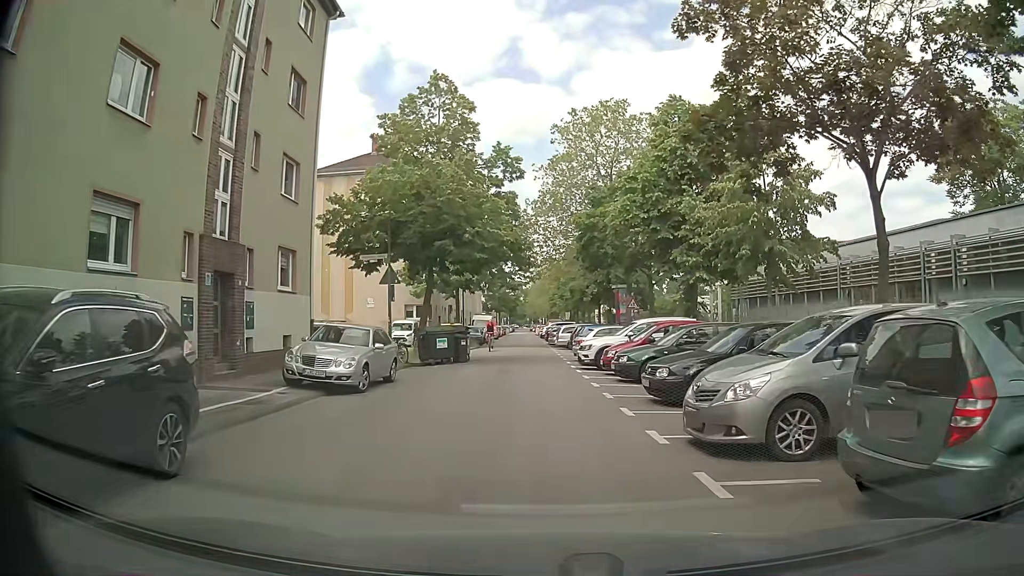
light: Day
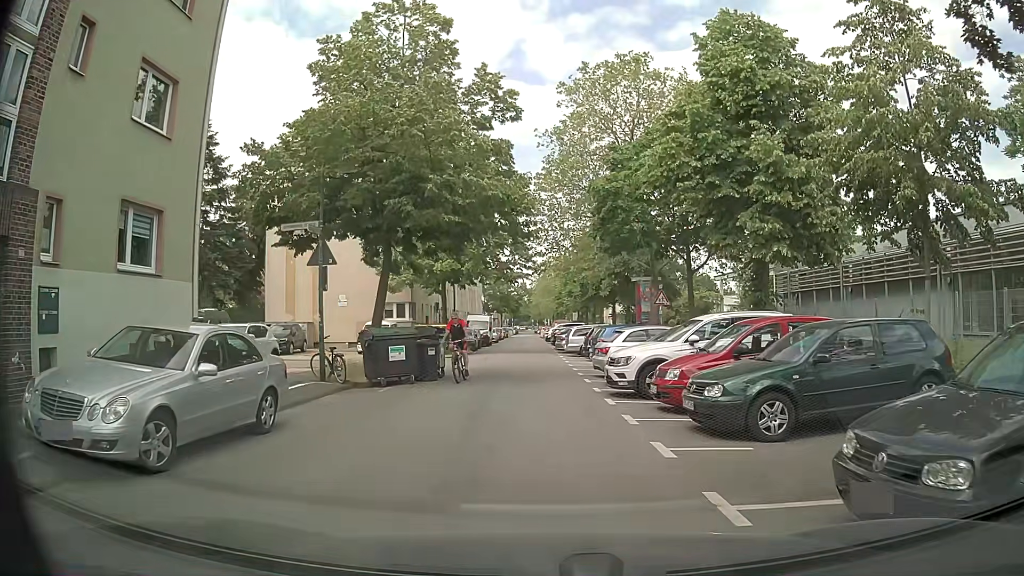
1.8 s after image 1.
(0.0, +8.4) m; 0°
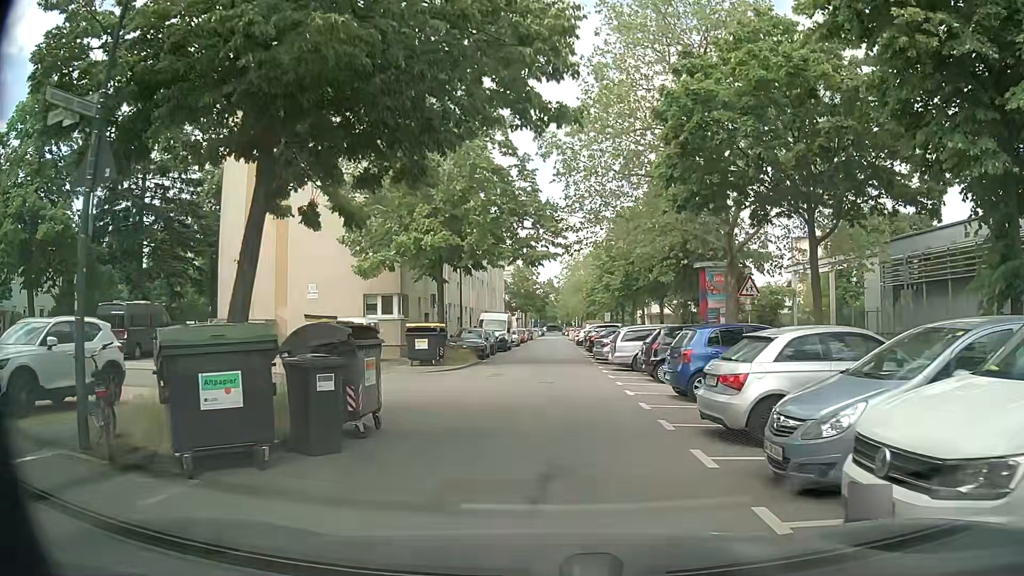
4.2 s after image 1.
(-0.2, +10.7) m; -1°
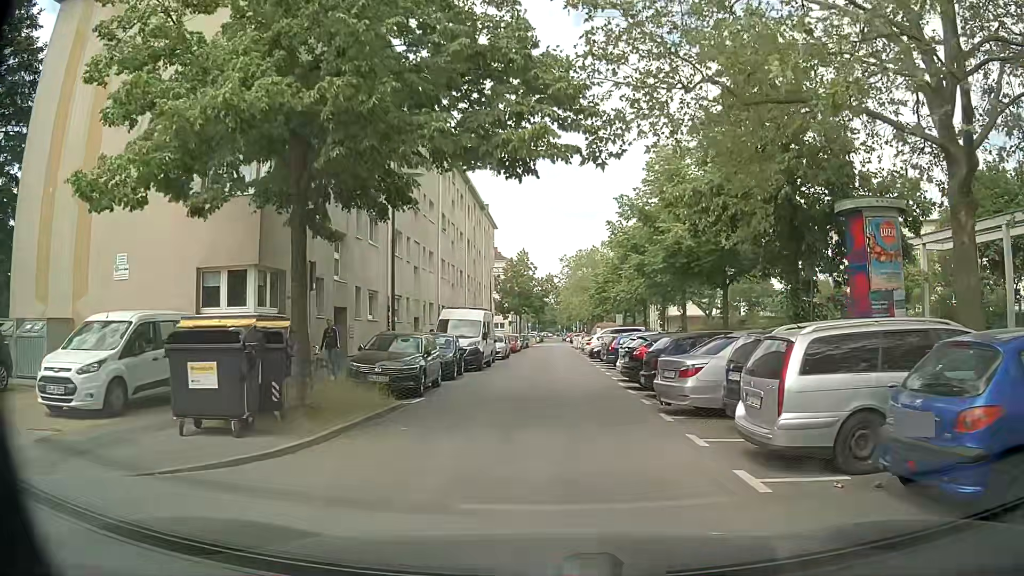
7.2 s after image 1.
(-0.2, +16.3) m; -1°
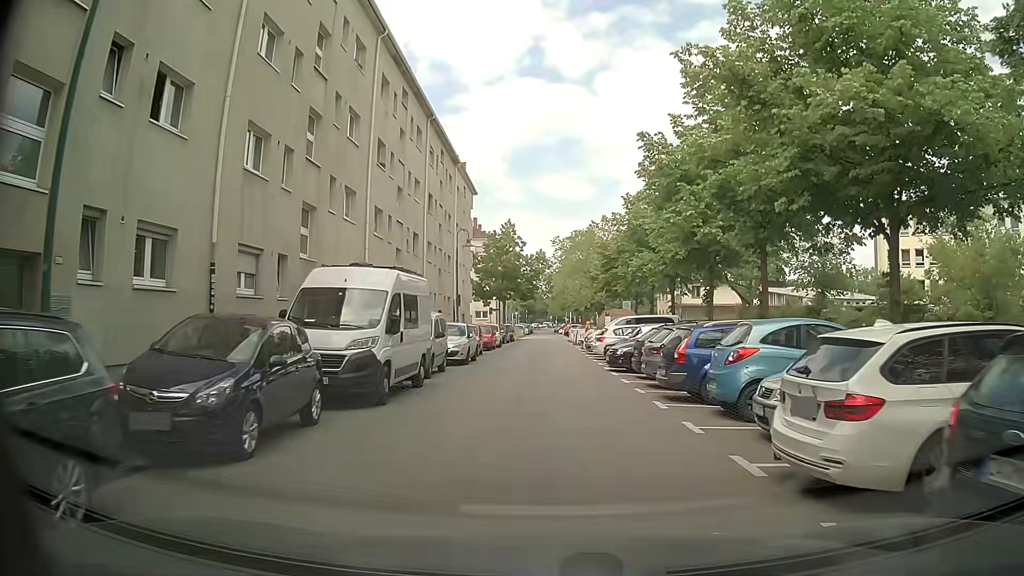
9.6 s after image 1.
(+0.1, +15.2) m; +1°
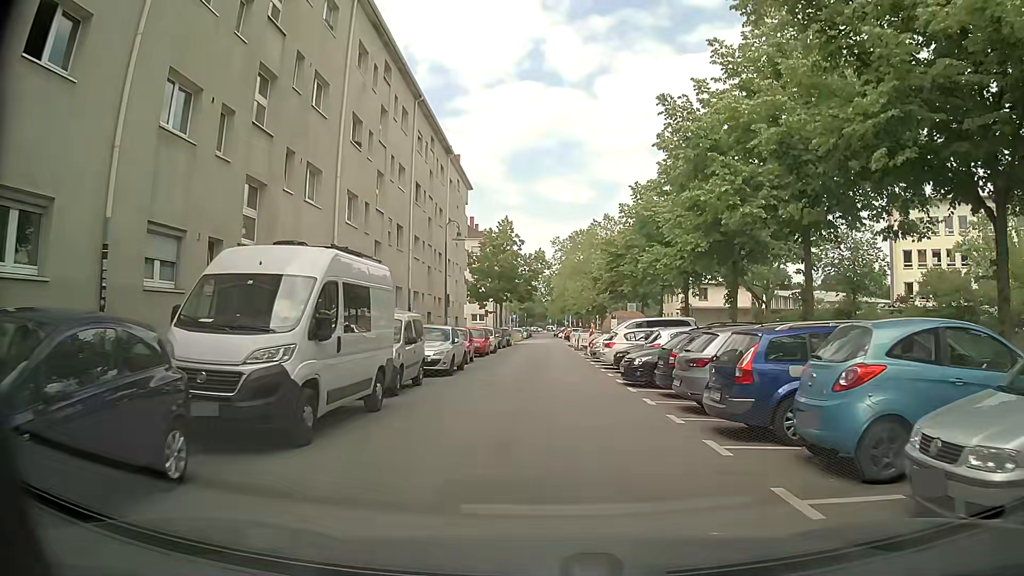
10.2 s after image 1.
(0.0, +4.0) m; -1°
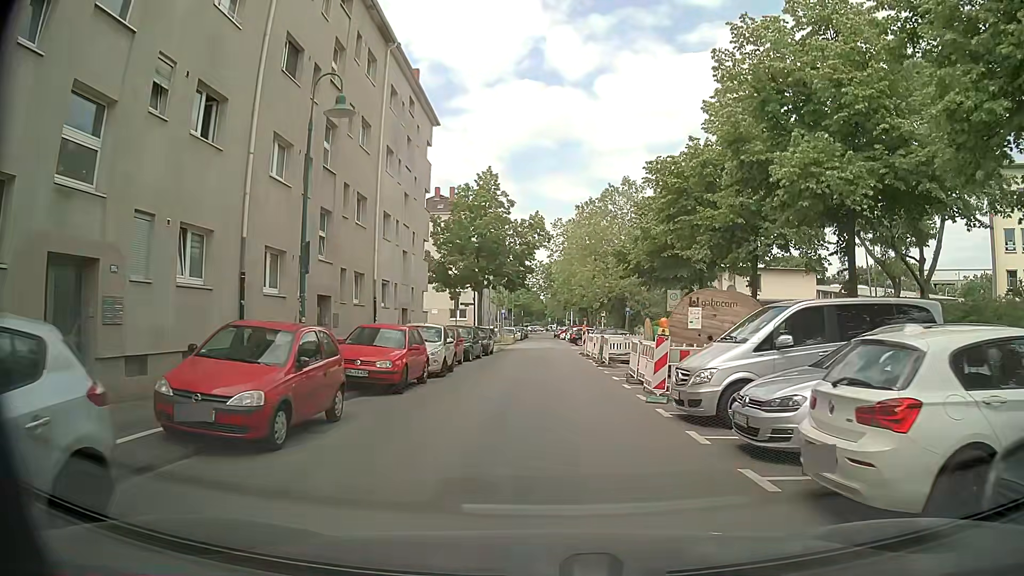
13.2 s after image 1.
(+0.1, +19.4) m; 0°
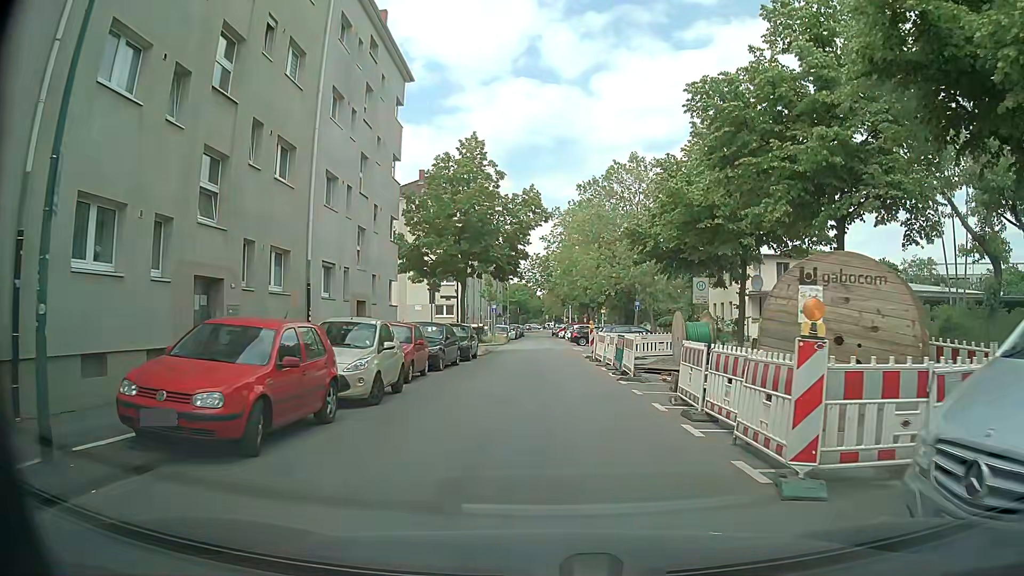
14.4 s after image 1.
(0.0, +7.6) m; 0°
(0, +10) (0, +20) (0, +30) (0, +40) (0, +50) (0, +60) (0, +70) (0, +80) (0, +90) (-1, +100) m
